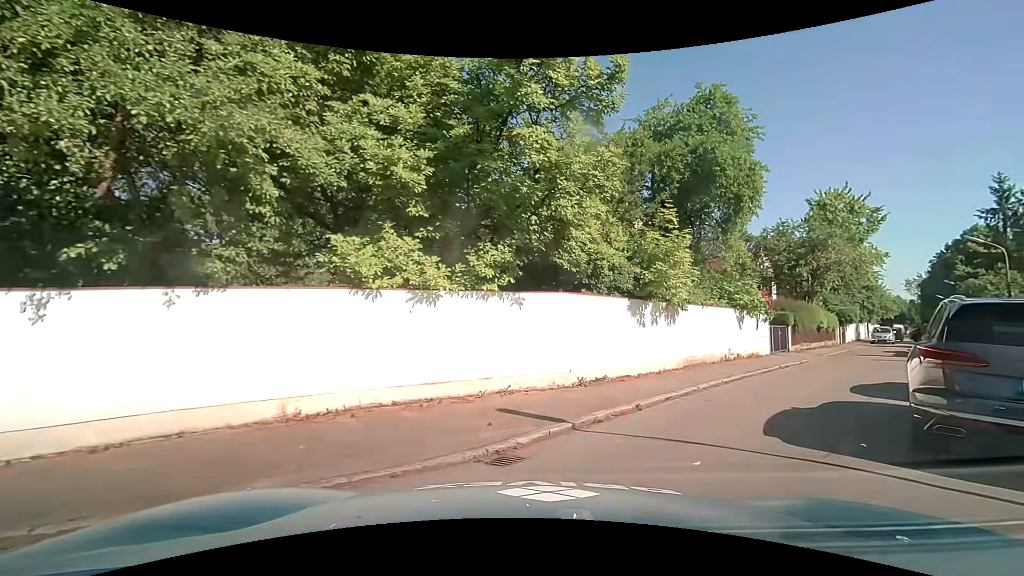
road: residential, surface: asphalt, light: Day
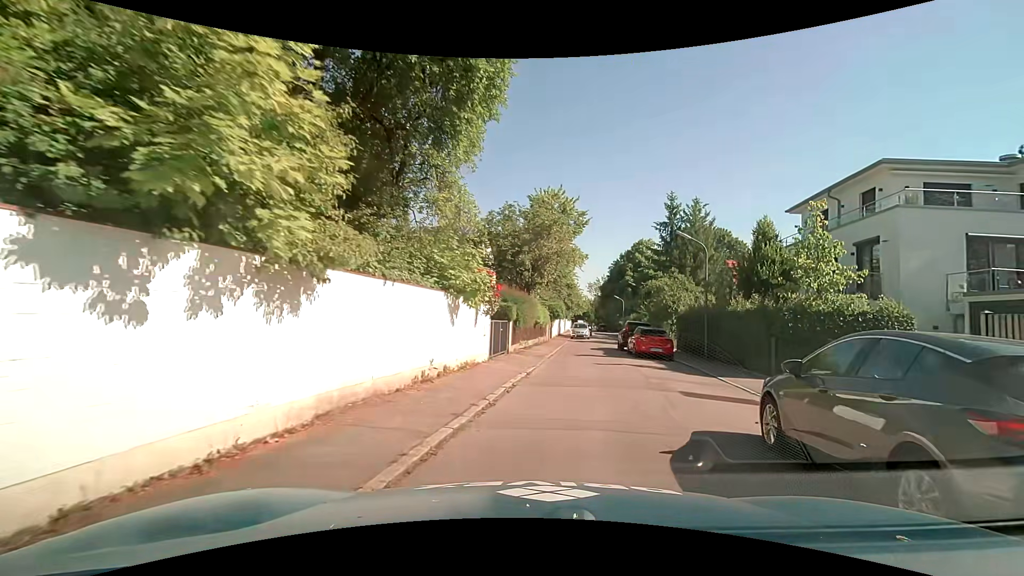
(+2.4, +8.5) m; +28°
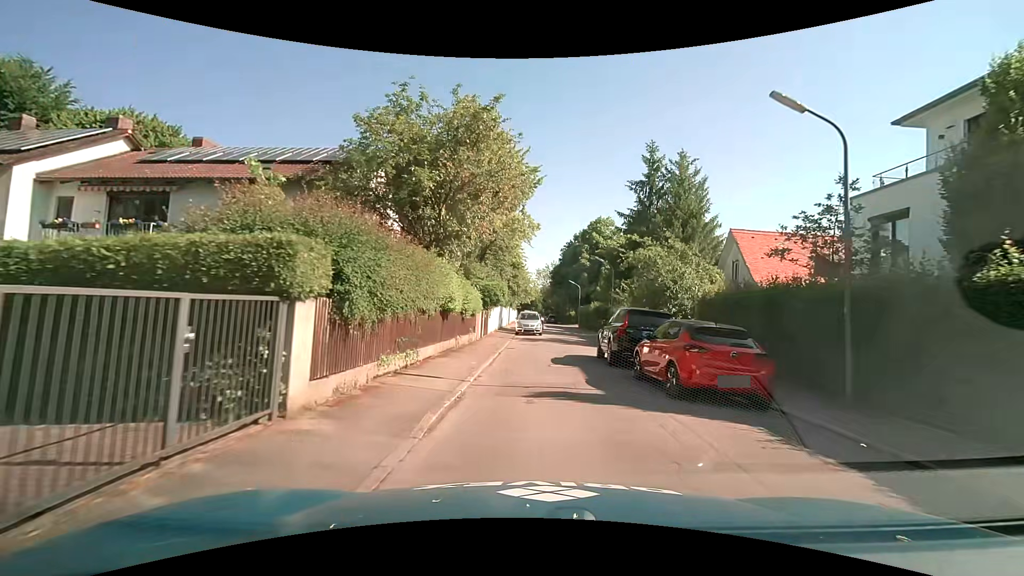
(+1.3, +14.6) m; +6°
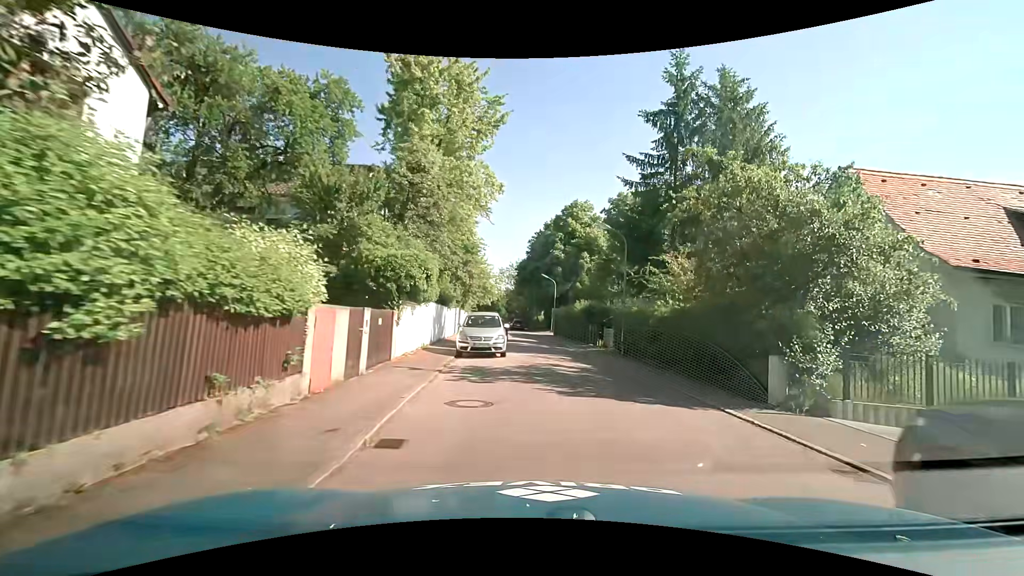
(+0.3, +15.5) m; +5°
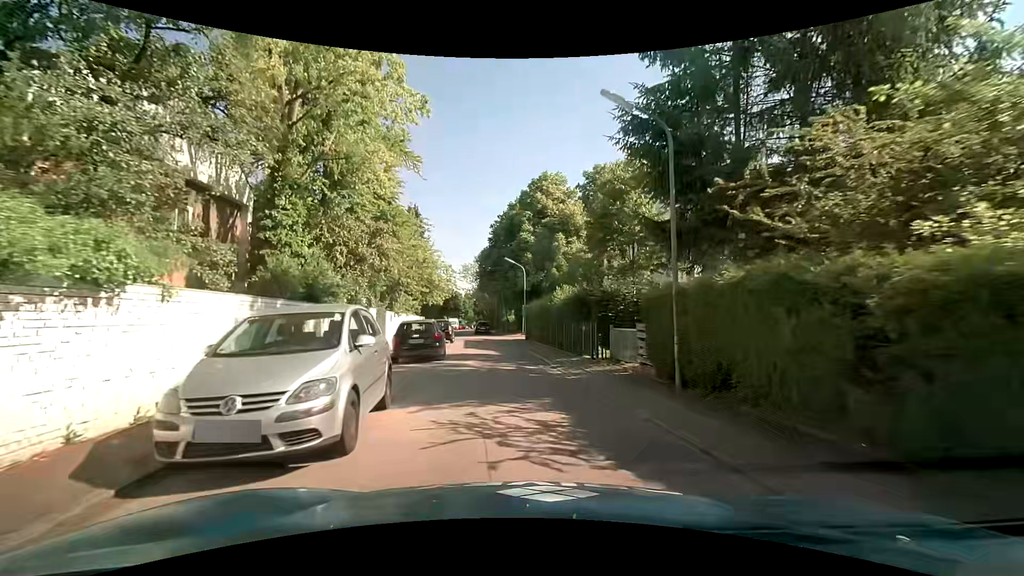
(+0.7, +12.6) m; +4°
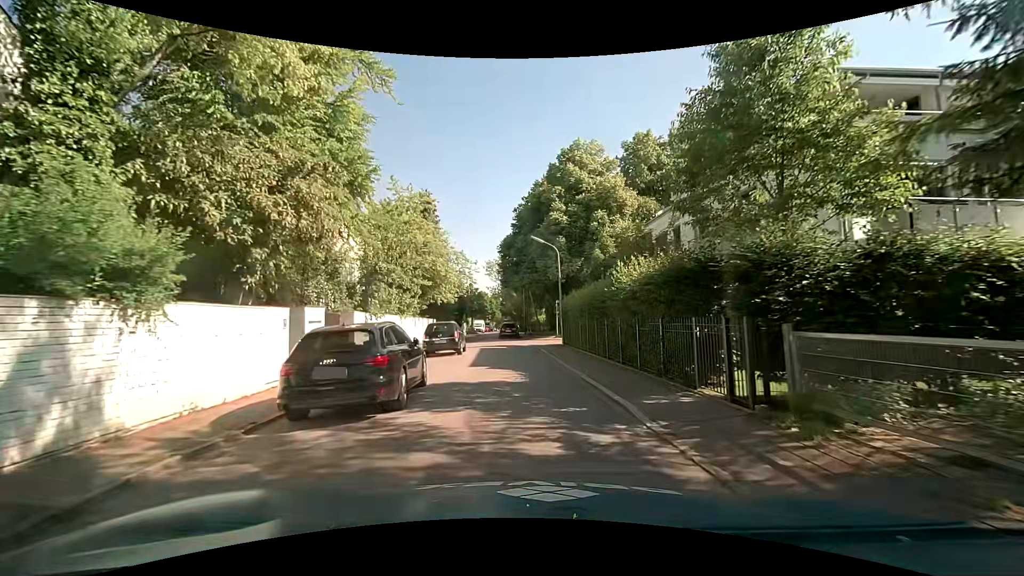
(-0.4, +9.3) m; -4°
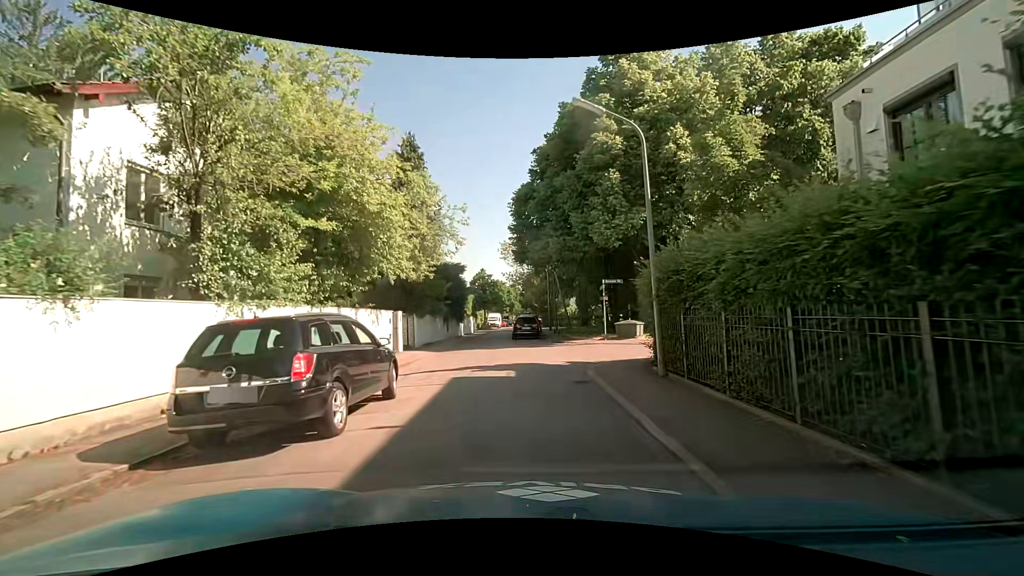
(-0.4, +15.6) m; -3°
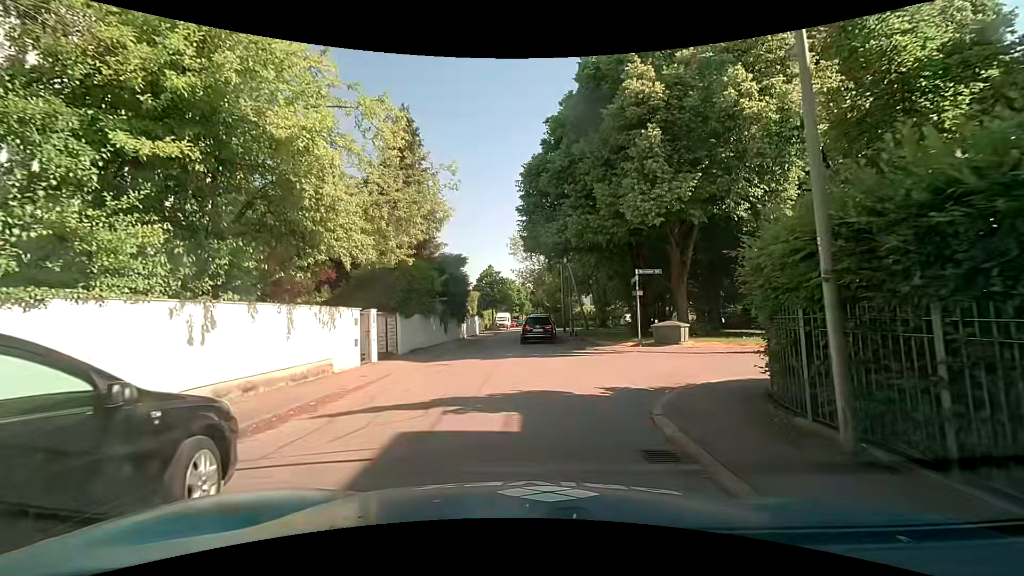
(0.0, +5.3) m; -2°
(0, +10) (-1, +20) (-2, +30) (-2, +40) (-1, +50) (0, +60) (0, +70) (0, +80) (+1, +90) (+2, +100) m
